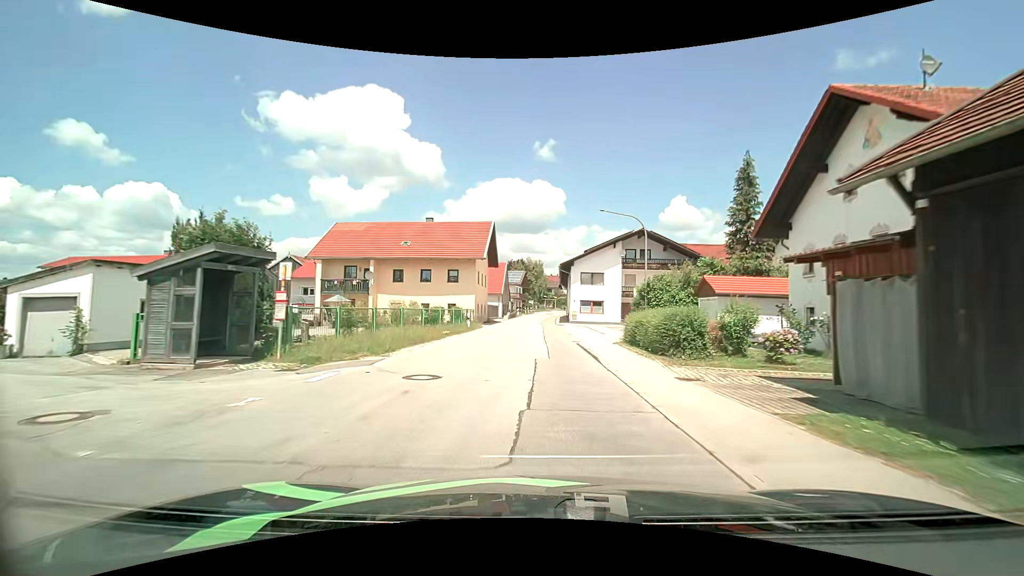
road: tertiary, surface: asphalt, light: Day
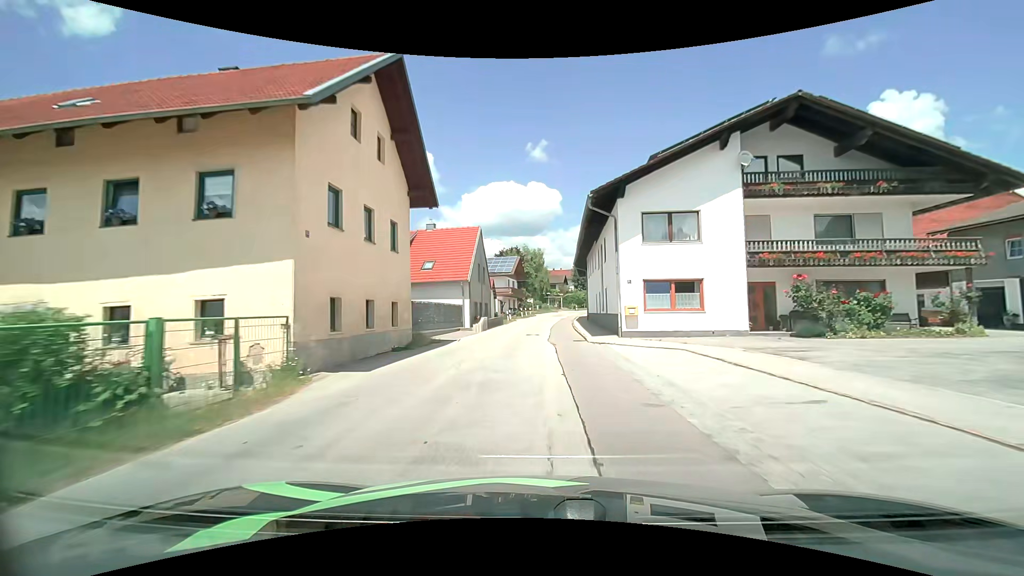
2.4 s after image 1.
(-0.2, +29.6) m; 0°
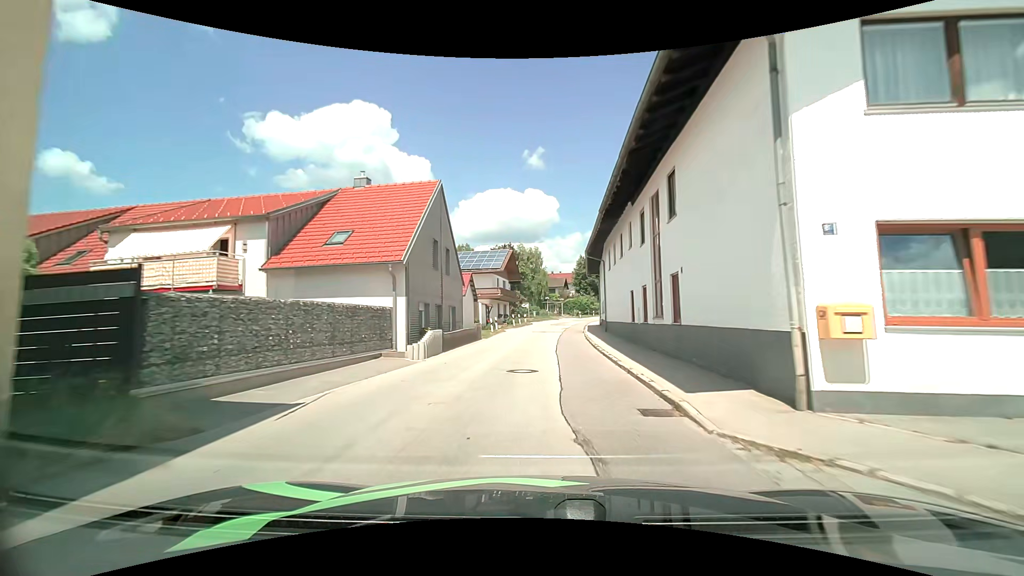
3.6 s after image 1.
(0.0, +14.2) m; +1°
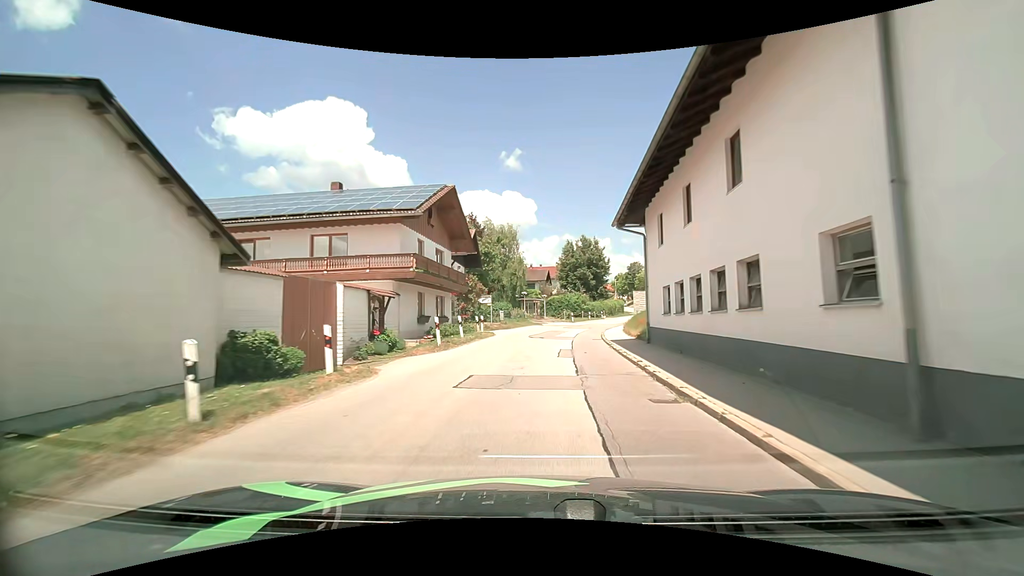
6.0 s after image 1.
(+0.2, +27.9) m; +2°
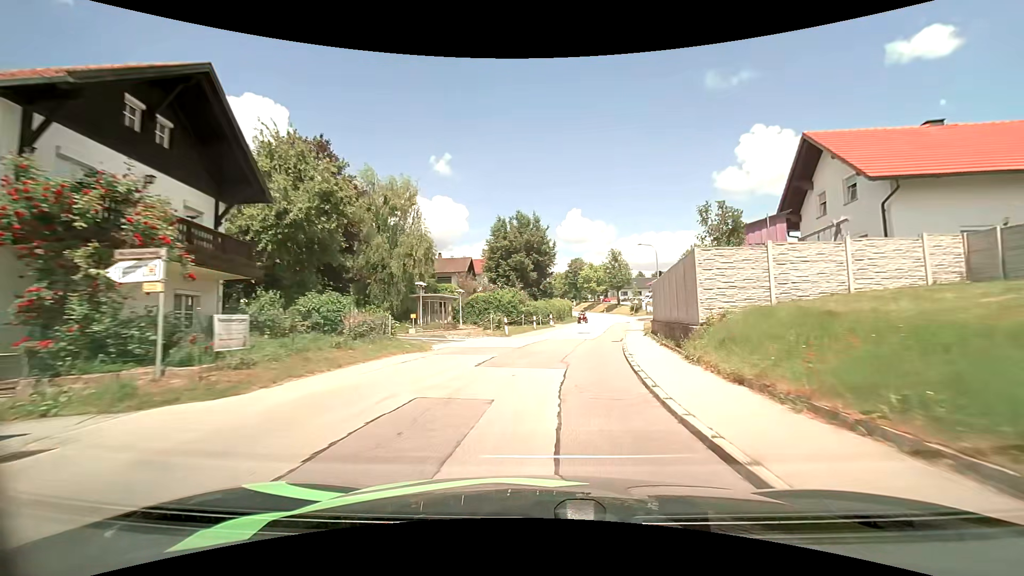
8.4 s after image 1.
(+1.5, +28.0) m; +8°
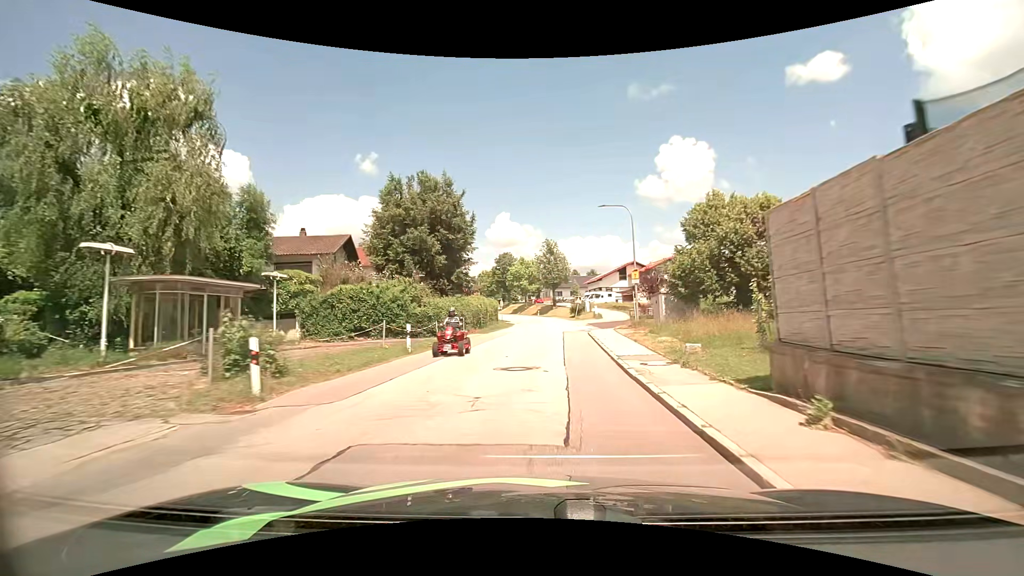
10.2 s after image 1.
(+1.6, +20.6) m; +8°
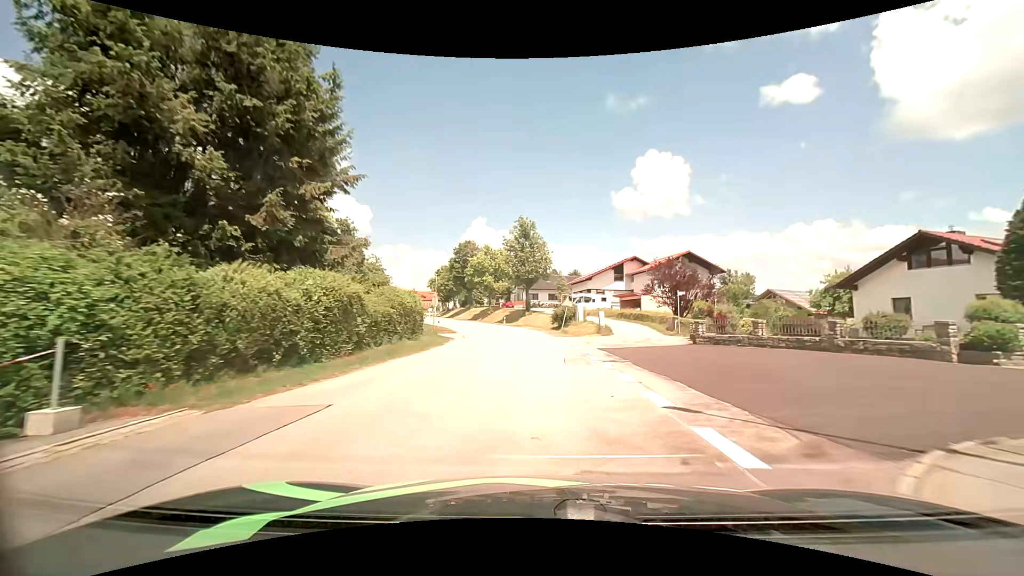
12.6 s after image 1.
(+1.0, +28.3) m; +3°
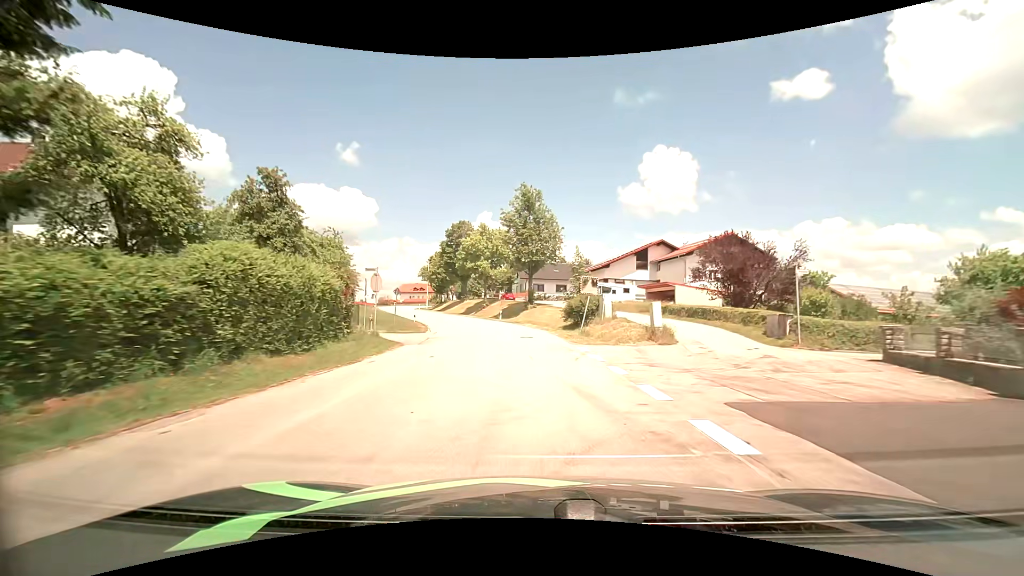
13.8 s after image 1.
(0.0, +14.7) m; 0°
(0, +10) (0, +20) (-1, +30) (-3, +40) (-5, +49) (-9, +59) (-13, +68) (-17, +77) (-21, +86) (-24, +96) m
